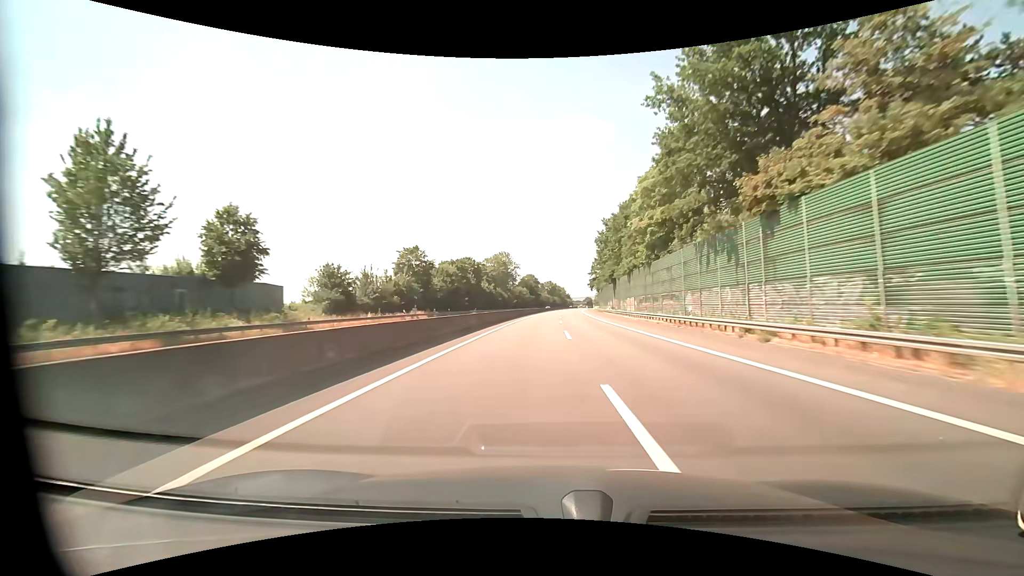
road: motorway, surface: asphalt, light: Day
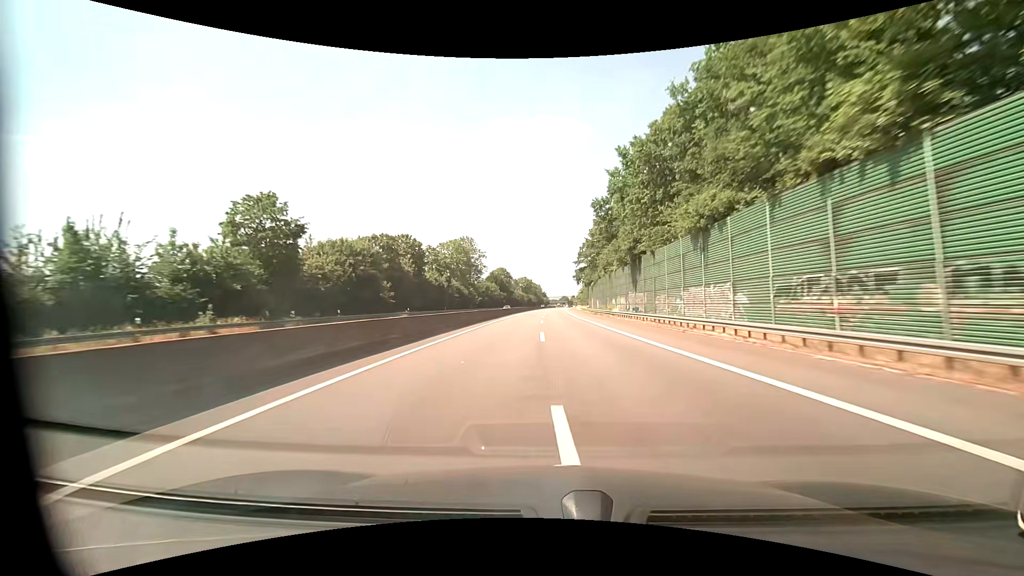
(+0.8, +37.9) m; +3°
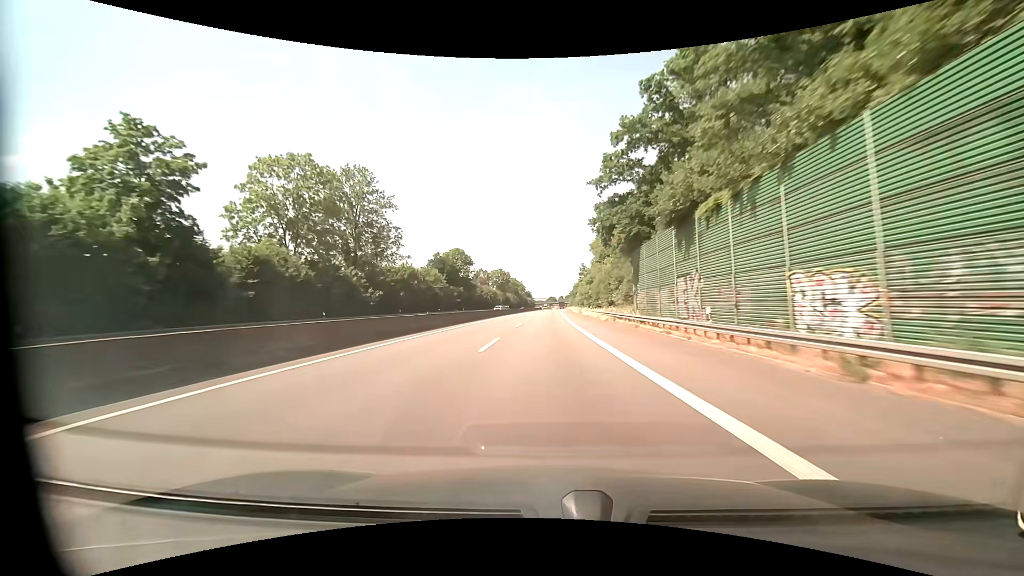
(+1.2, +75.7) m; +1°
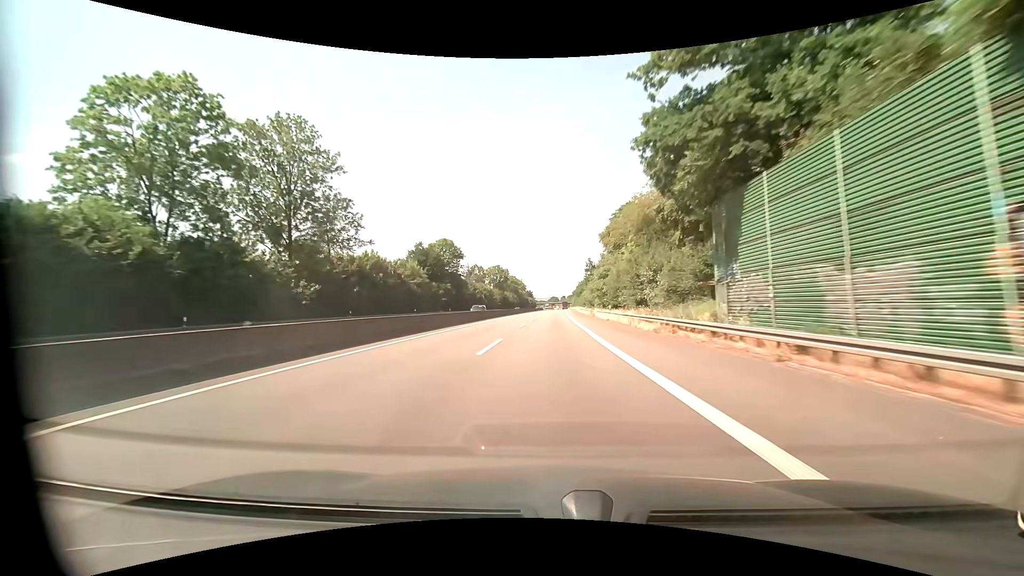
(0.0, +18.9) m; 0°
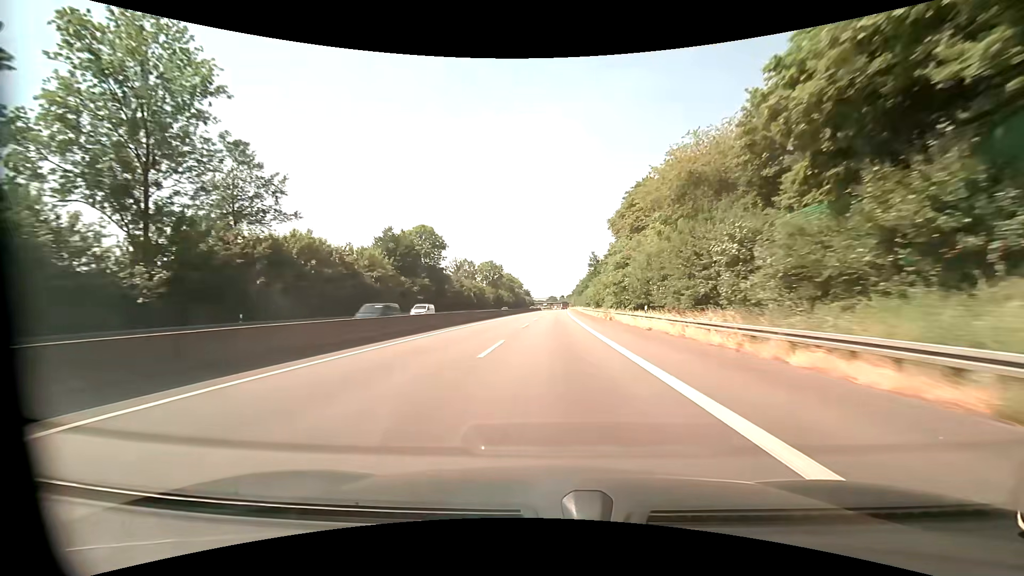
(0.0, +18.9) m; 0°
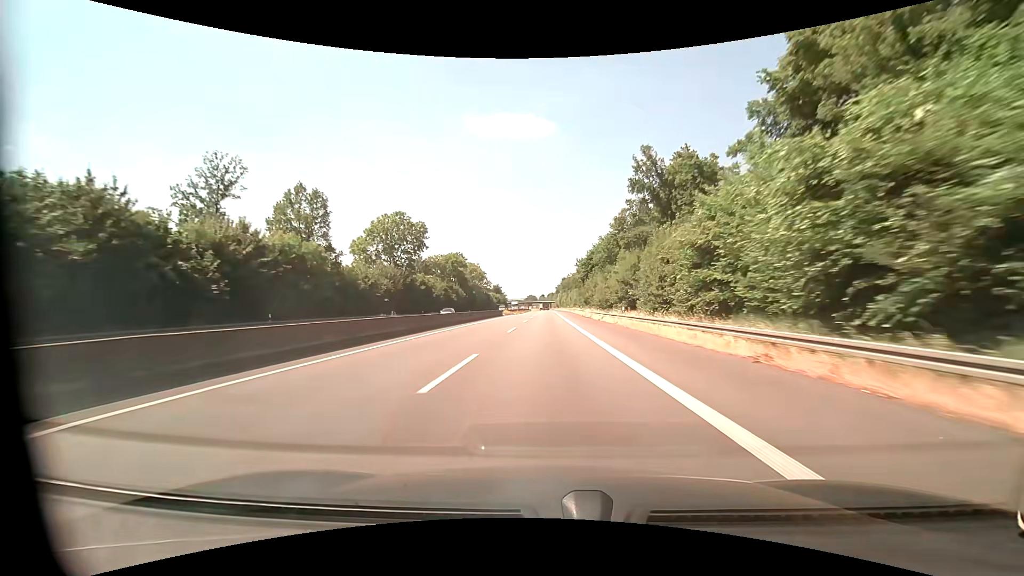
(+2.6, +94.9) m; +2°
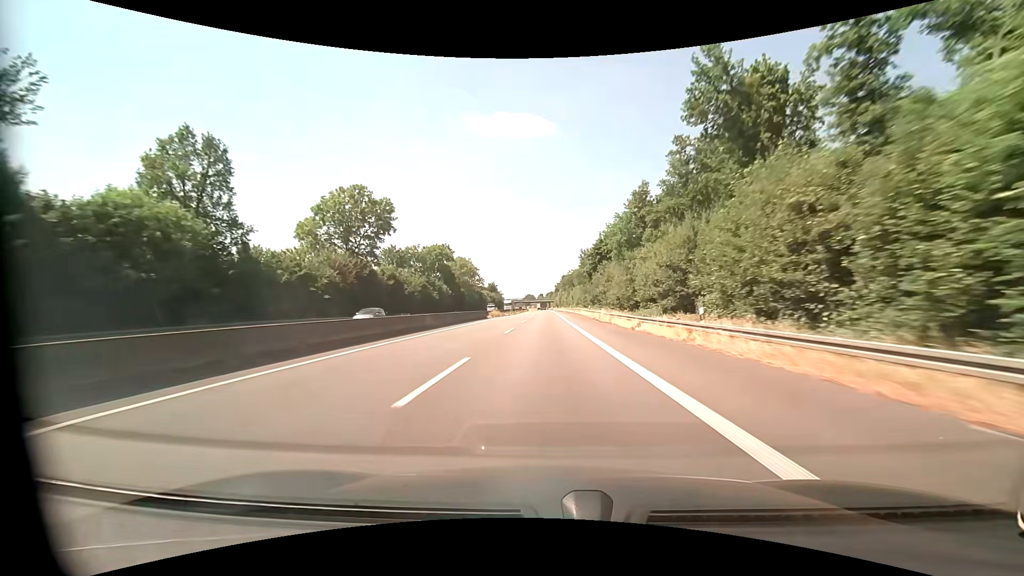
(+0.1, +19.1) m; +1°
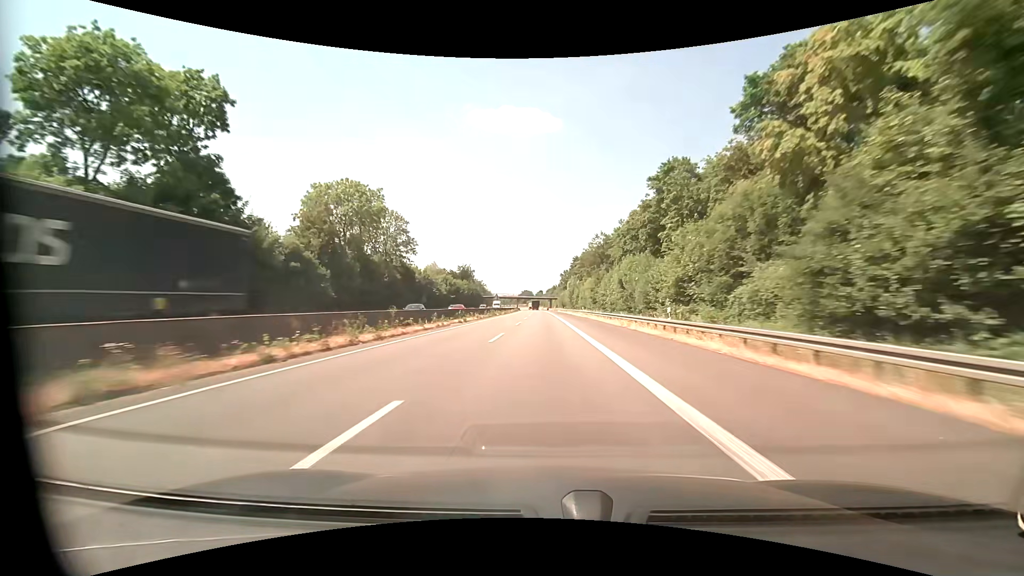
(-0.1, +95.6) m; -1°
(0, +10) (0, +20) (0, +30) (0, +40) (0, +50) (0, +60) (0, +70) (0, +80) (0, +90) (0, +100) m
